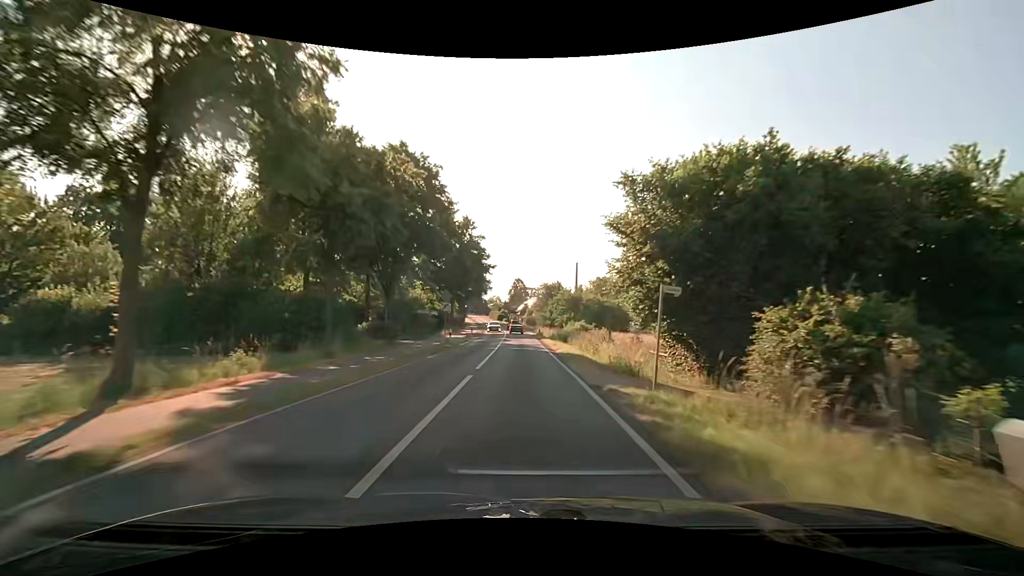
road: secondary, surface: asphalt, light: Day
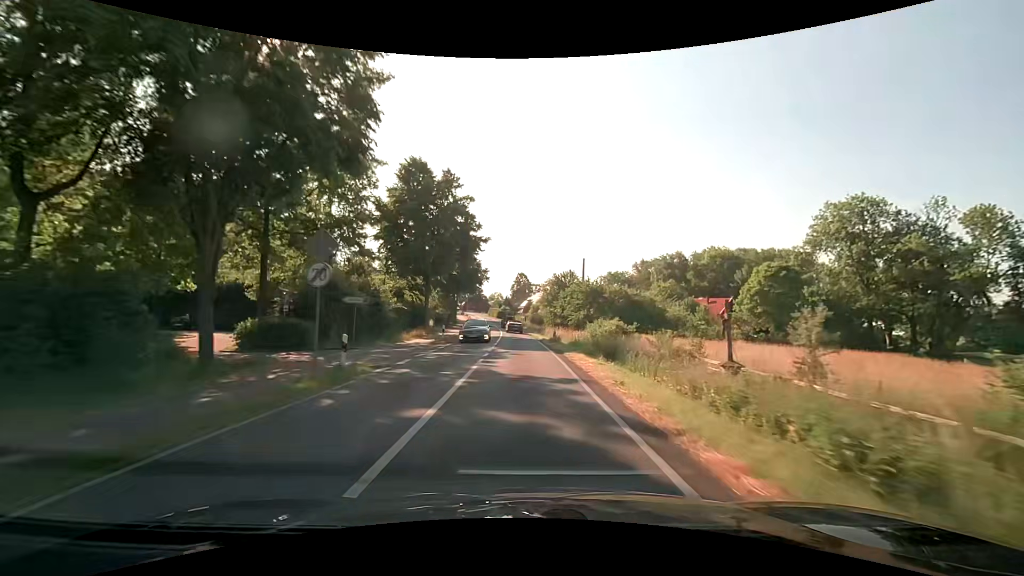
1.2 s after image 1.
(+0.1, +20.6) m; 0°
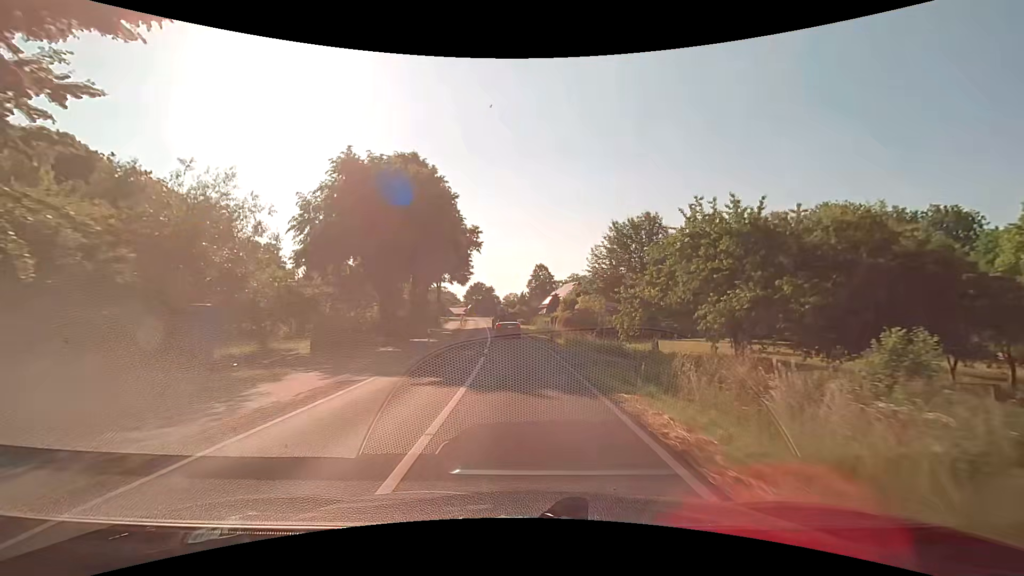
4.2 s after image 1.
(-0.8, +45.2) m; -2°
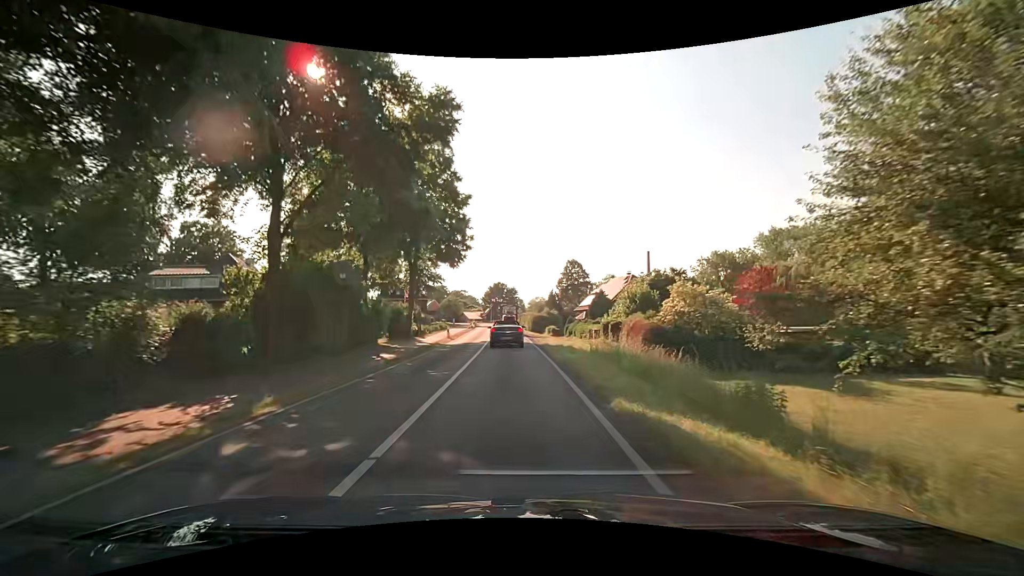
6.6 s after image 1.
(-0.7, +29.6) m; -3°
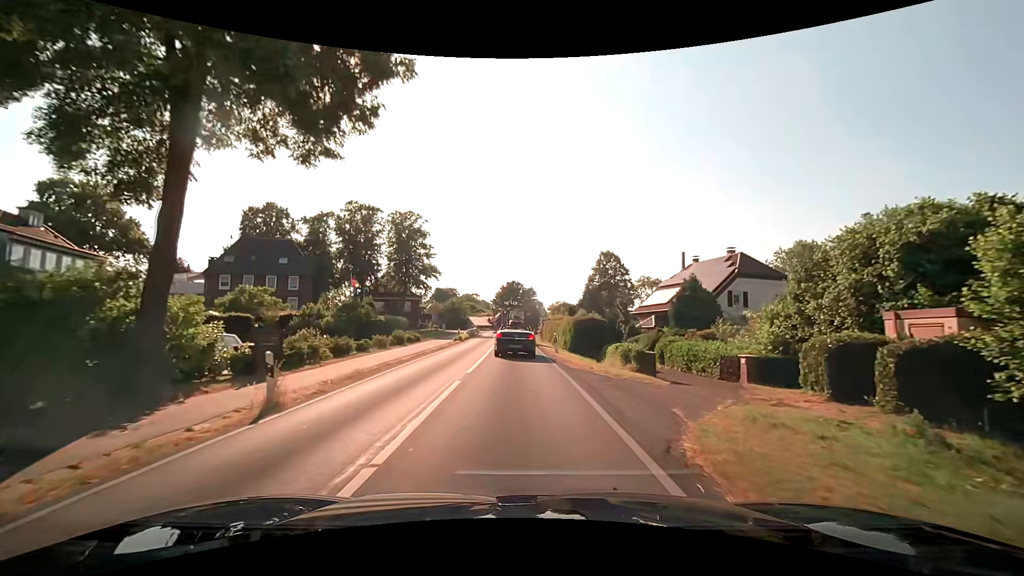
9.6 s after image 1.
(-0.7, +30.3) m; -2°
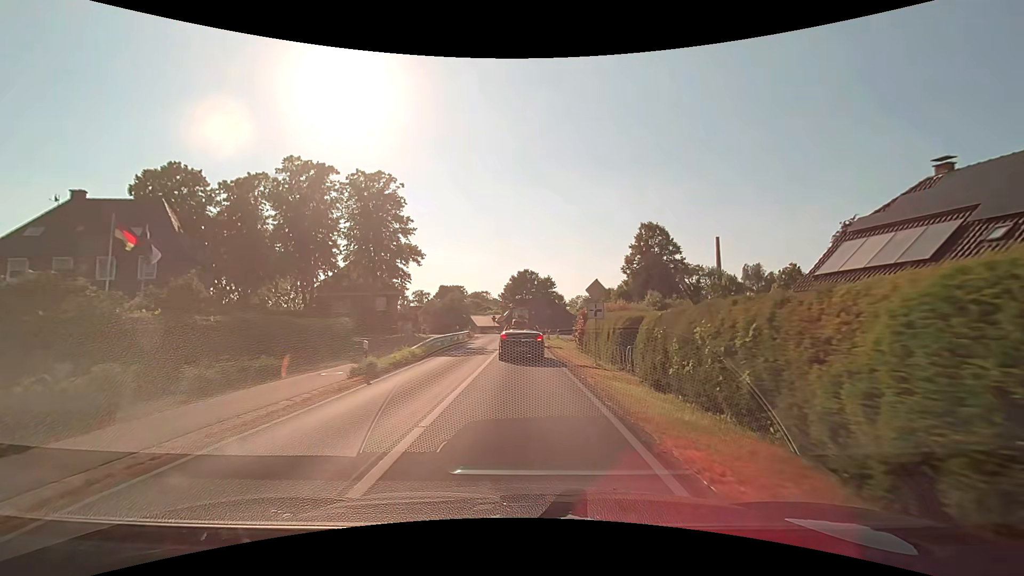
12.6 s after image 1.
(-0.3, +27.1) m; -2°
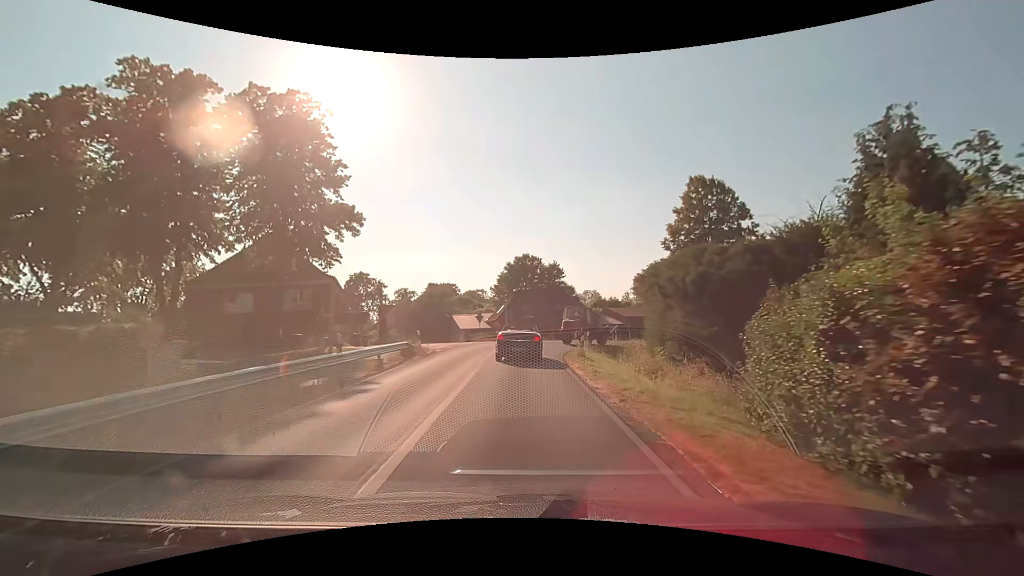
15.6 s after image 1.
(-0.1, +25.2) m; 0°
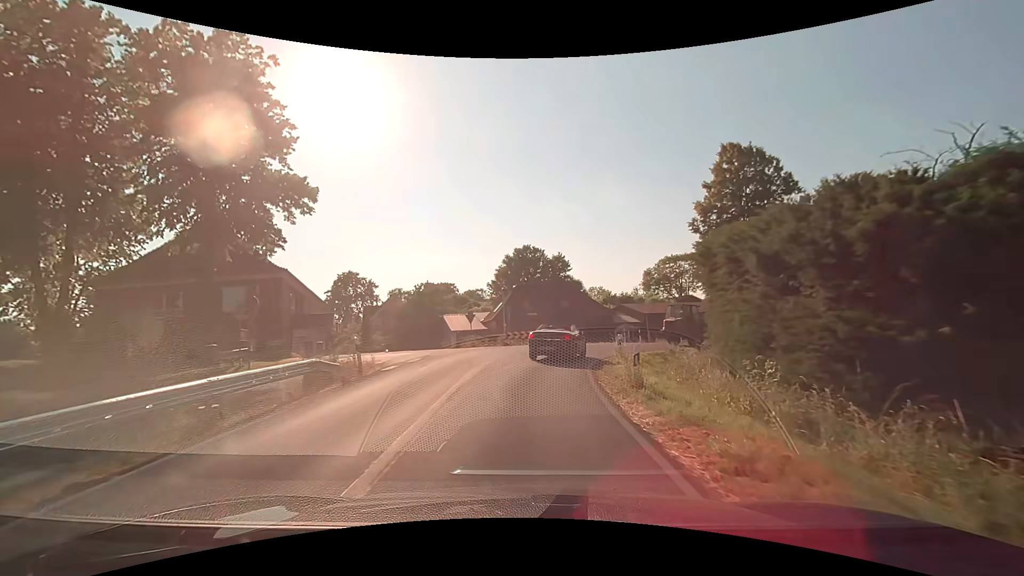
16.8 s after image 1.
(0.0, +9.7) m; 0°
(0, +10) (+1, +20) (+5, +29) (+12, +36) (+20, +41) (+30, +45) (+39, +48) (+48, +52) (+57, +56) (+66, +60) m
